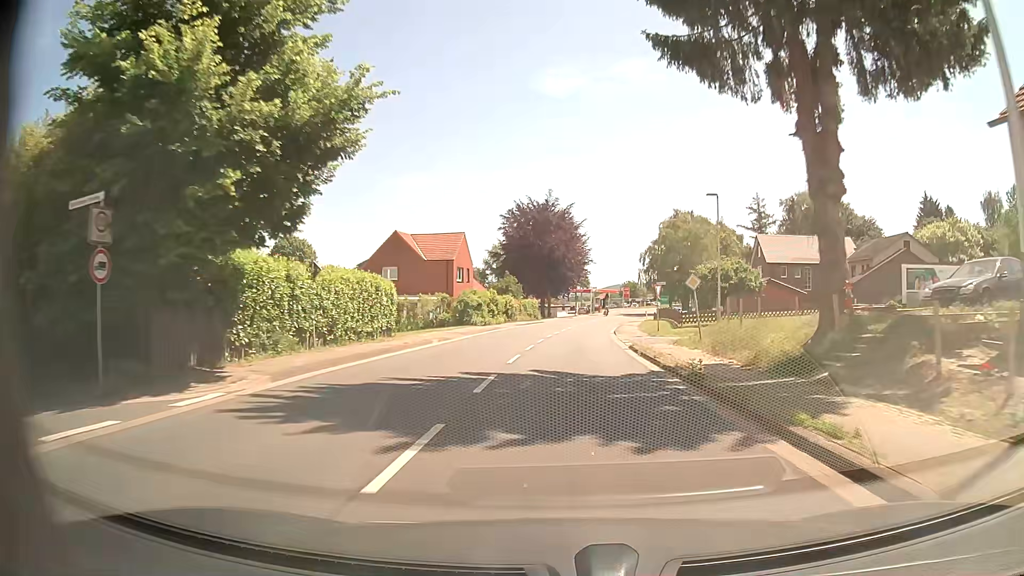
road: tertiary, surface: asphalt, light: Day
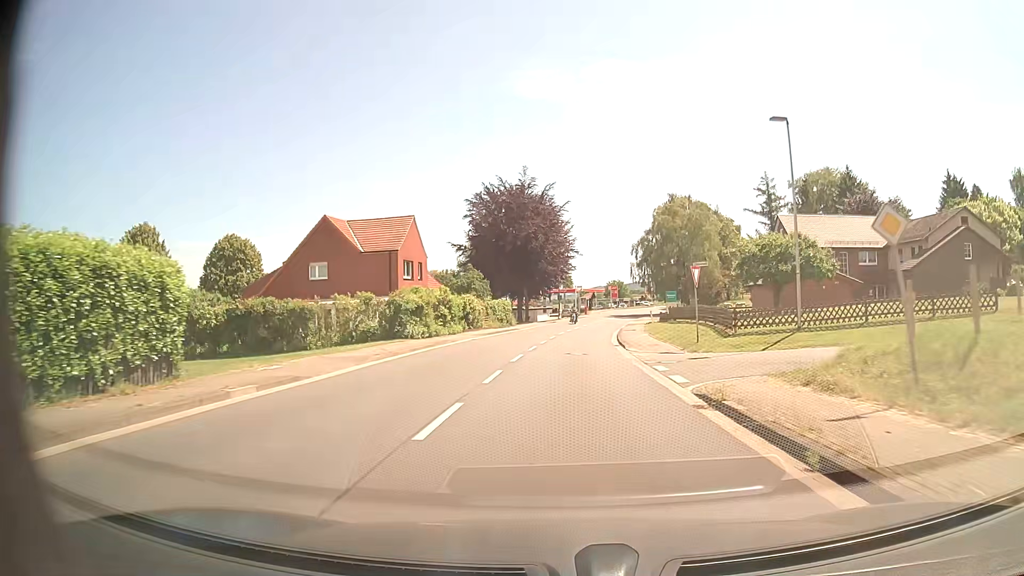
(+0.2, +15.9) m; +2°
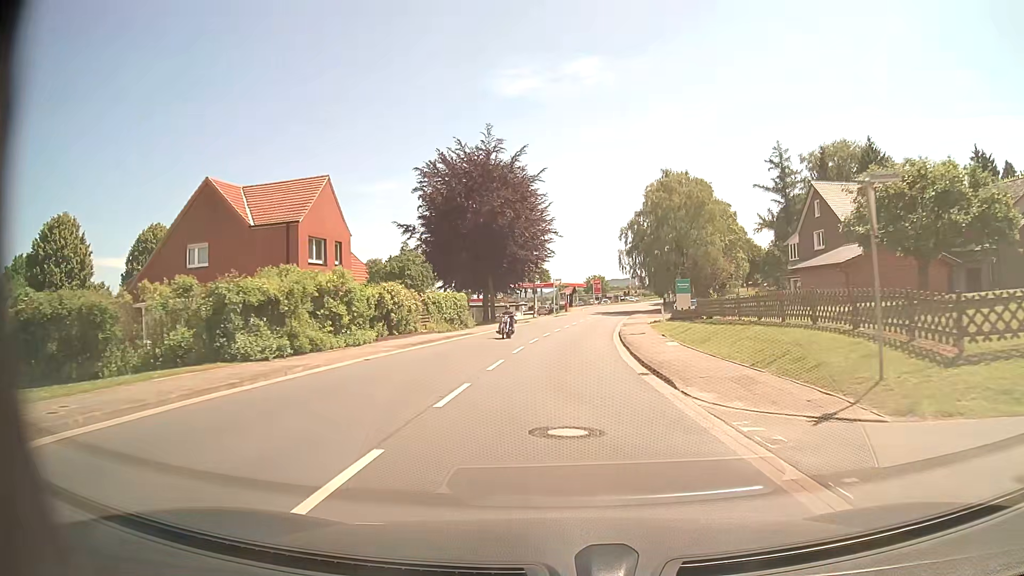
(+0.2, +15.9) m; +2°
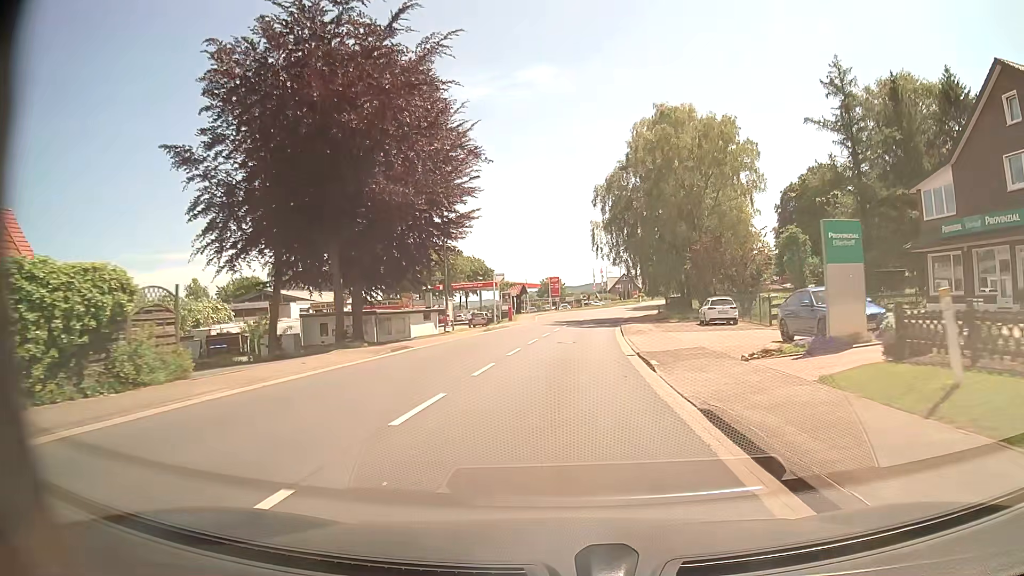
(+0.9, +31.8) m; +4°
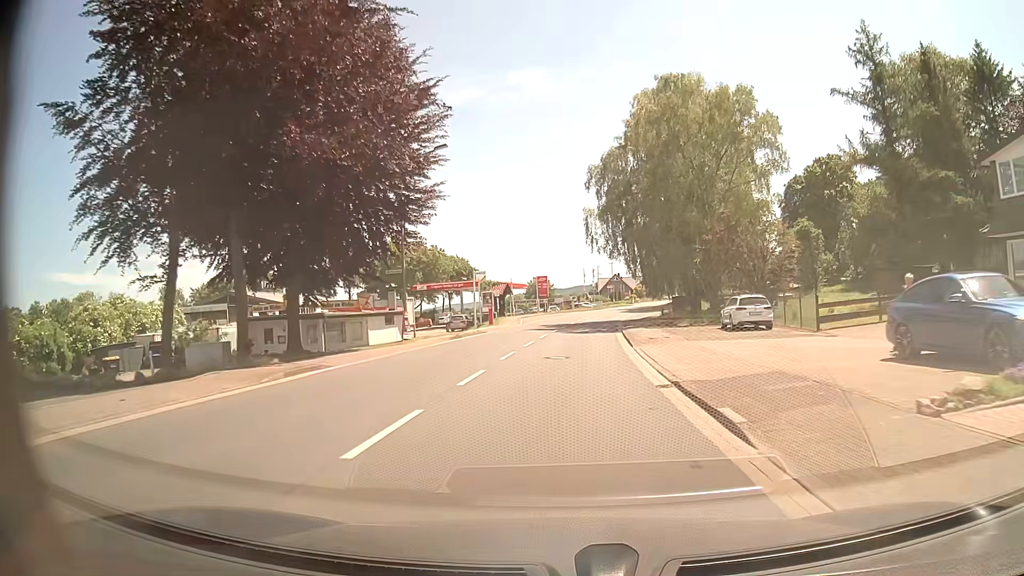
(+0.1, +7.9) m; +1°
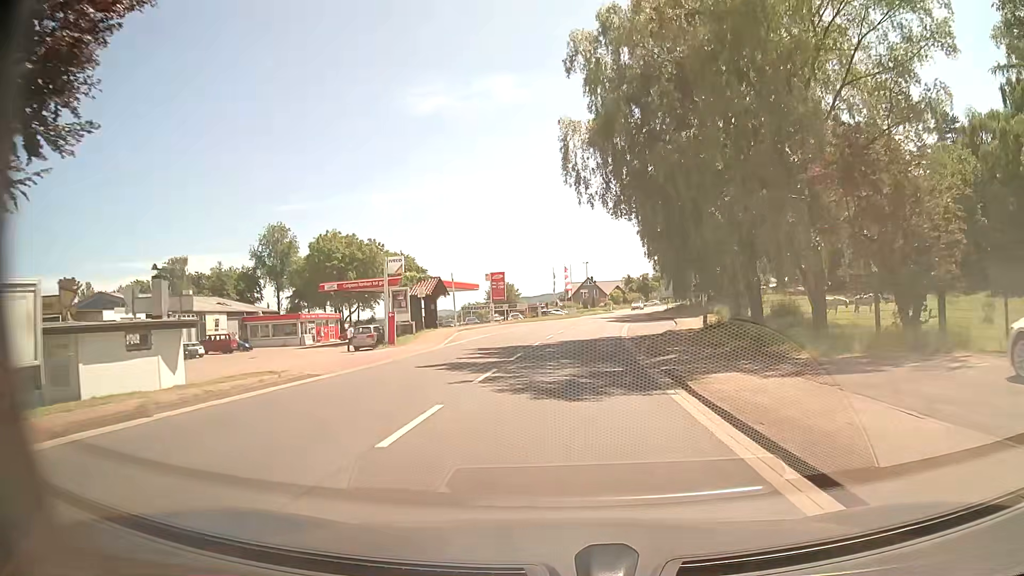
(+0.6, +23.6) m; +3°
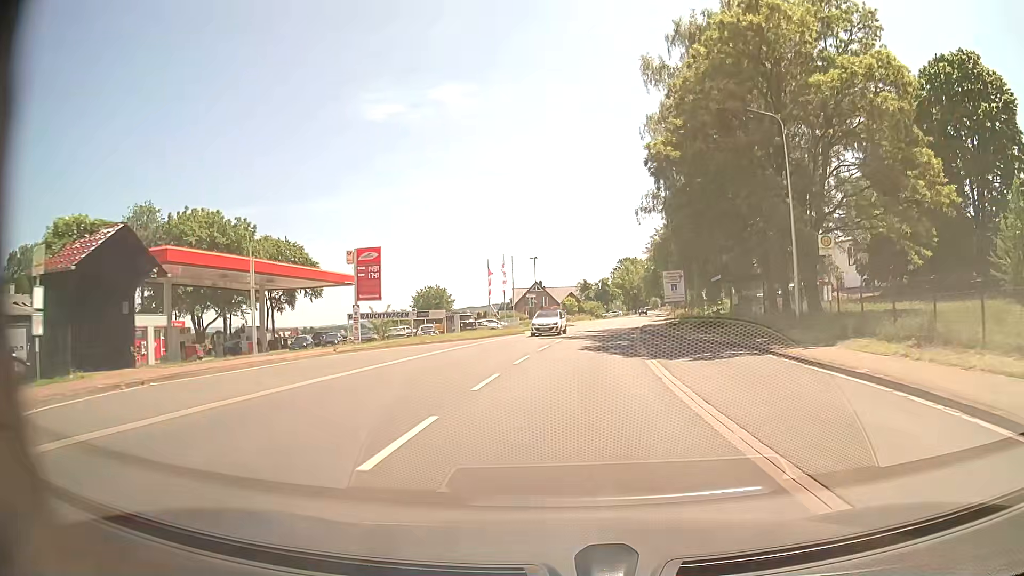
(+0.9, +31.3) m; +5°
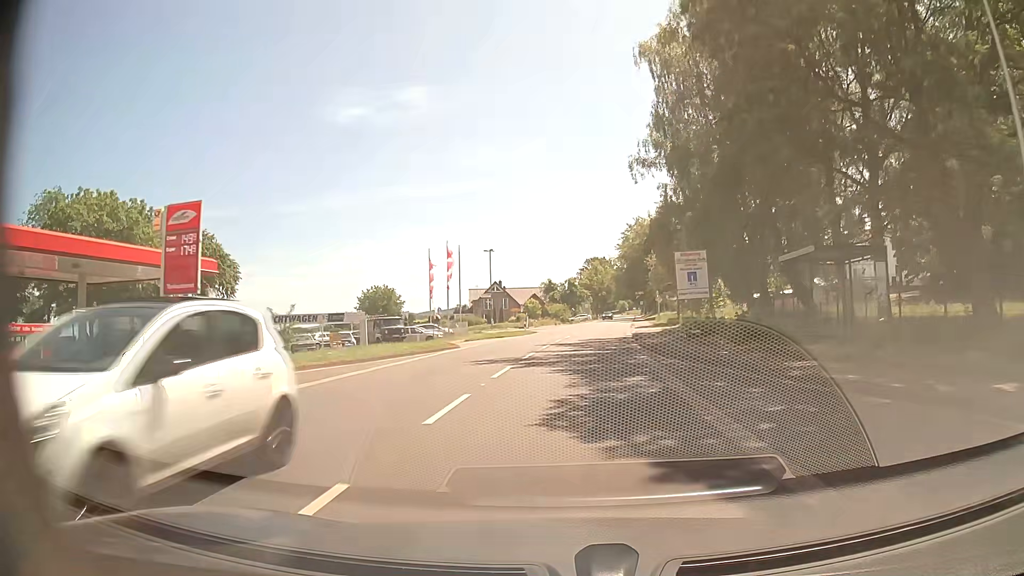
(+0.3, +15.6) m; +3°
(0, +10) (+1, +20) (+2, +30) (+3, +40) (+4, +50) (+5, +60) (+6, +70) (+6, +80) (+8, +90) (+9, +100) m
